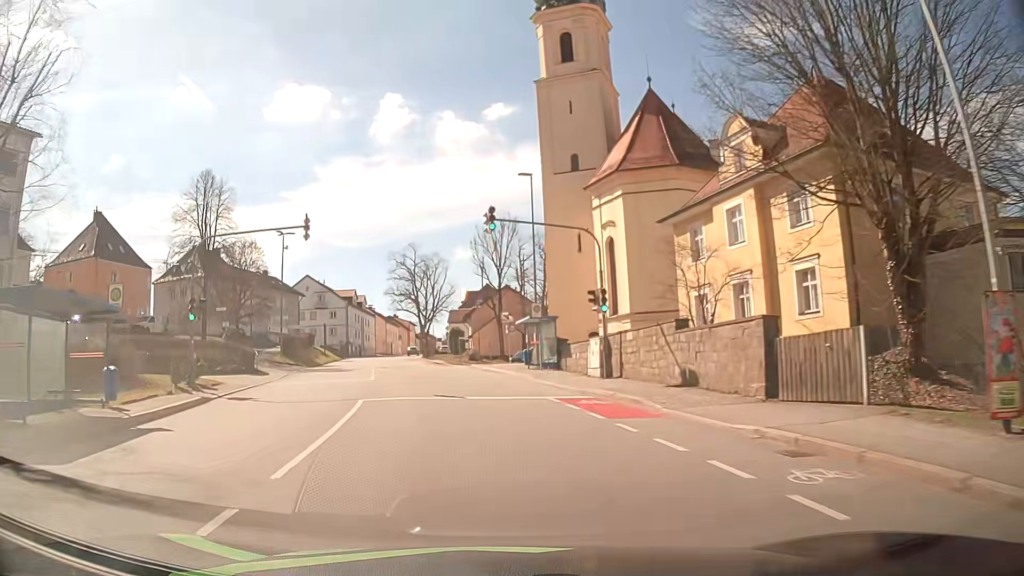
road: tertiary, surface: asphalt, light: Day
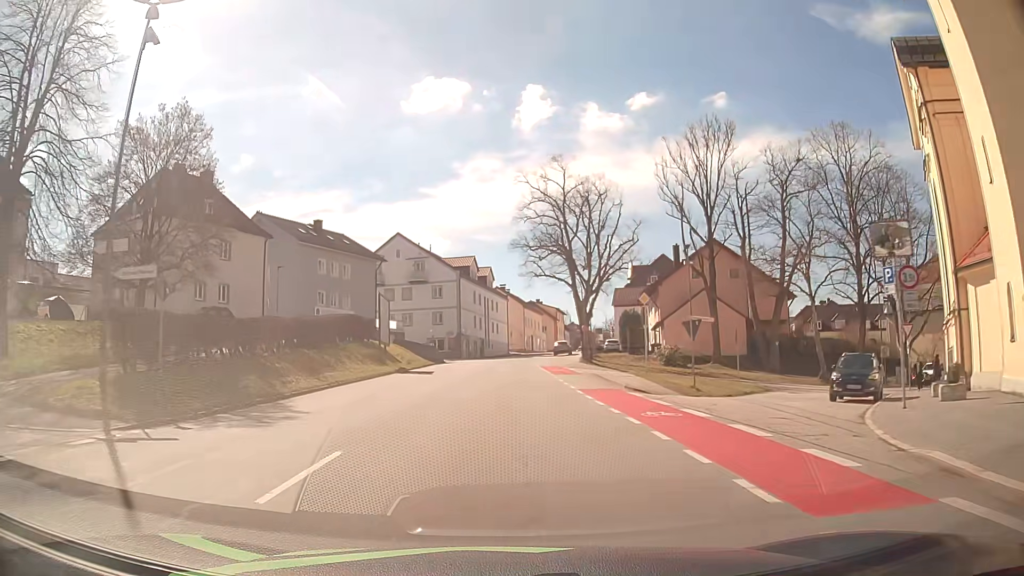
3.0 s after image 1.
(-5.4, +40.8) m; -12°
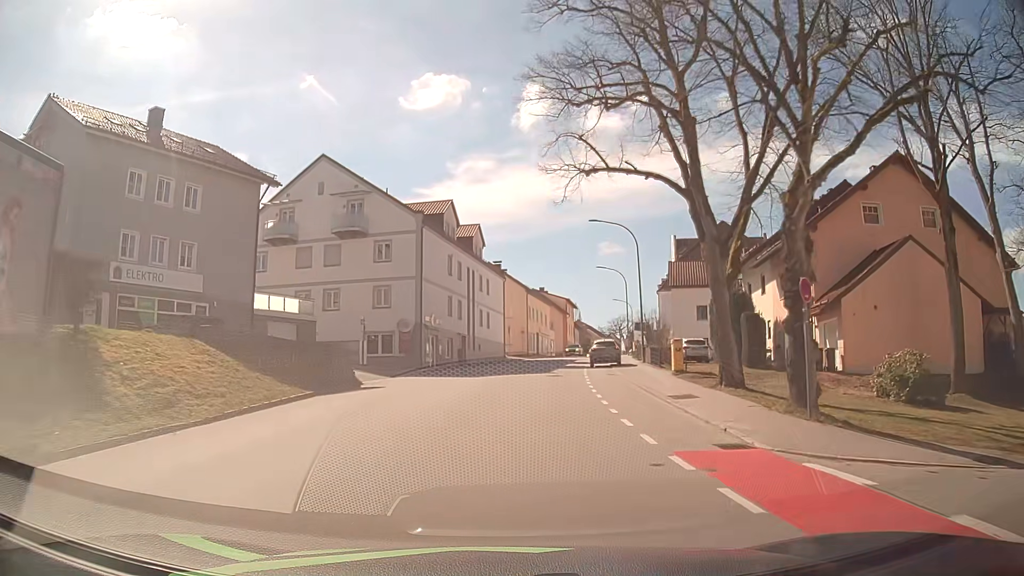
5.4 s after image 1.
(-0.4, +32.2) m; 0°
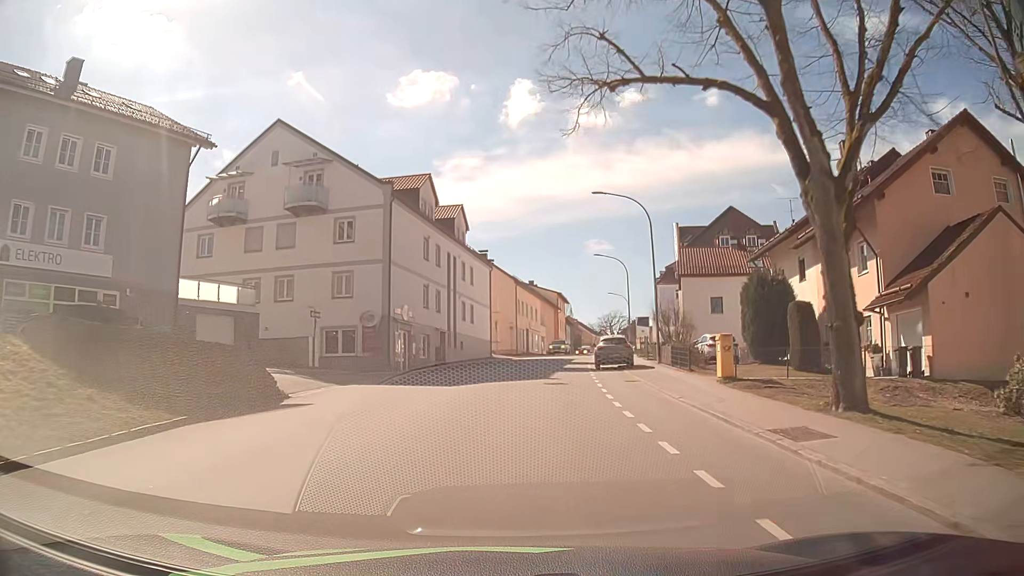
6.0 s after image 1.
(+0.1, +7.2) m; +1°
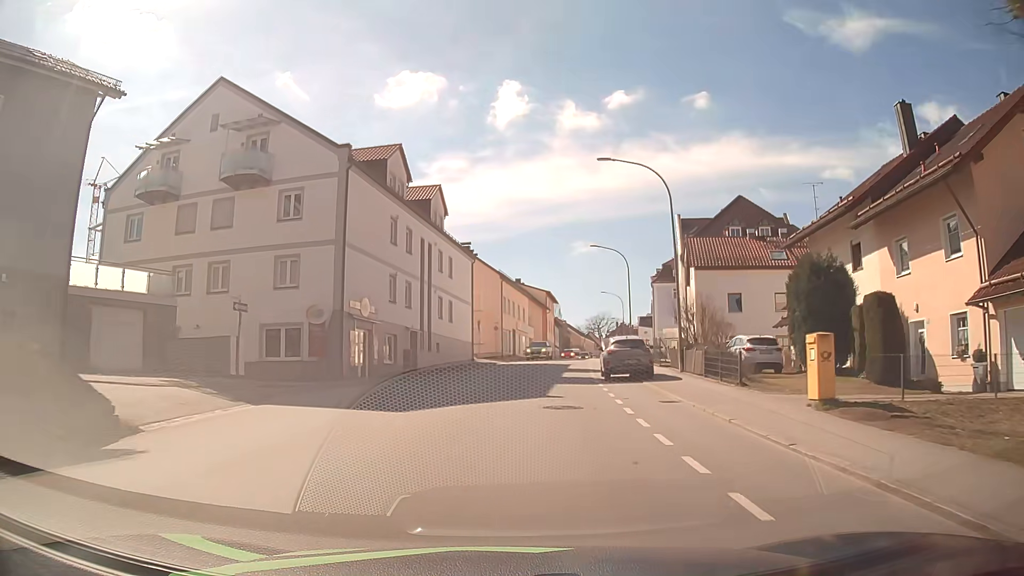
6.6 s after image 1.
(+0.1, +7.1) m; +2°
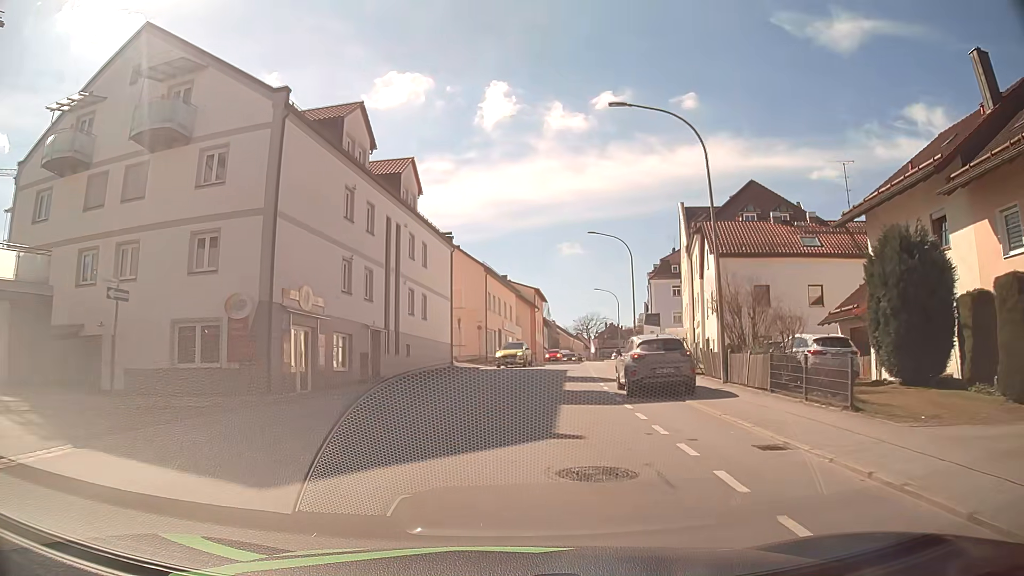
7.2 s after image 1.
(0.0, +7.0) m; +1°
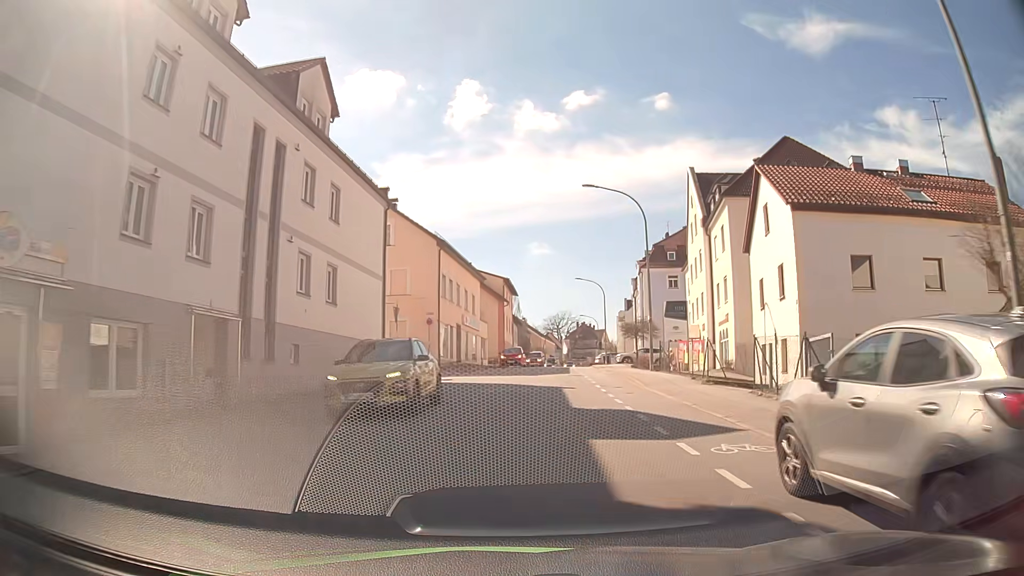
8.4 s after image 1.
(+0.4, +14.0) m; +3°
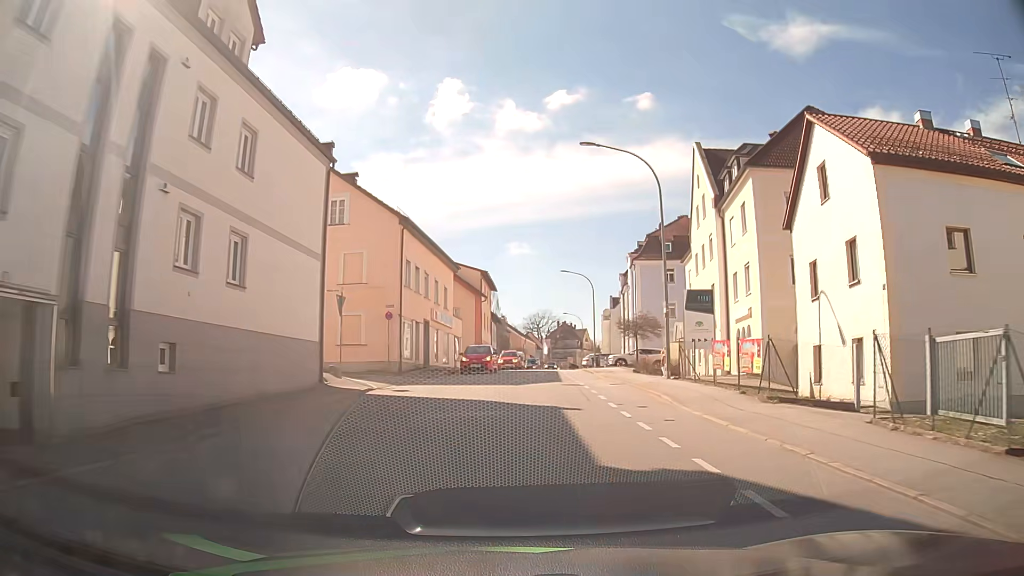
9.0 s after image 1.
(+0.1, +7.0) m; +2°
(0, +10) (+1, +20) (+2, +30) (+3, +40) (+4, +50) (+5, +60) (+6, +70) (+6, +80) (+7, +90) (+8, +100) m
